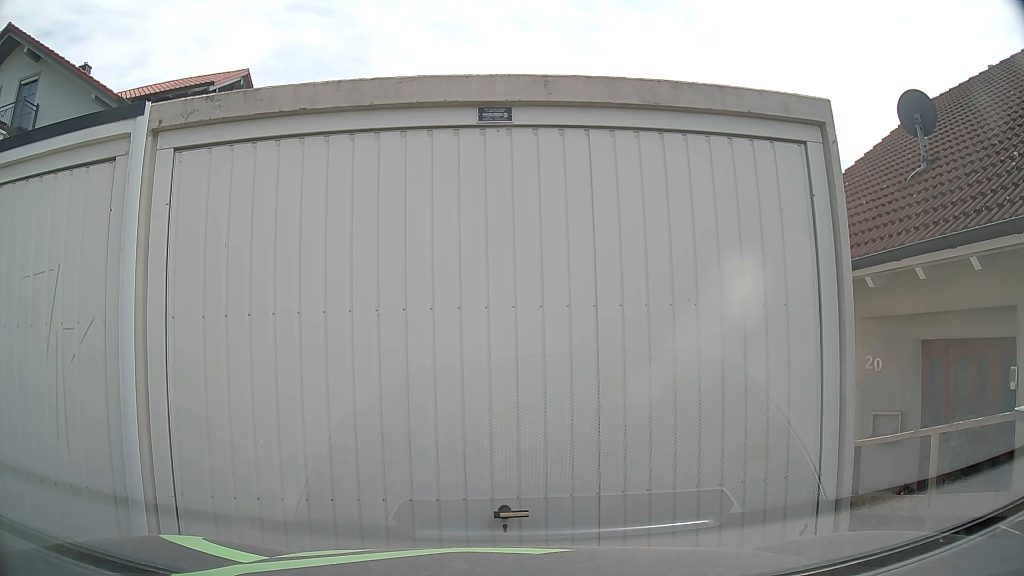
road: residential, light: Day
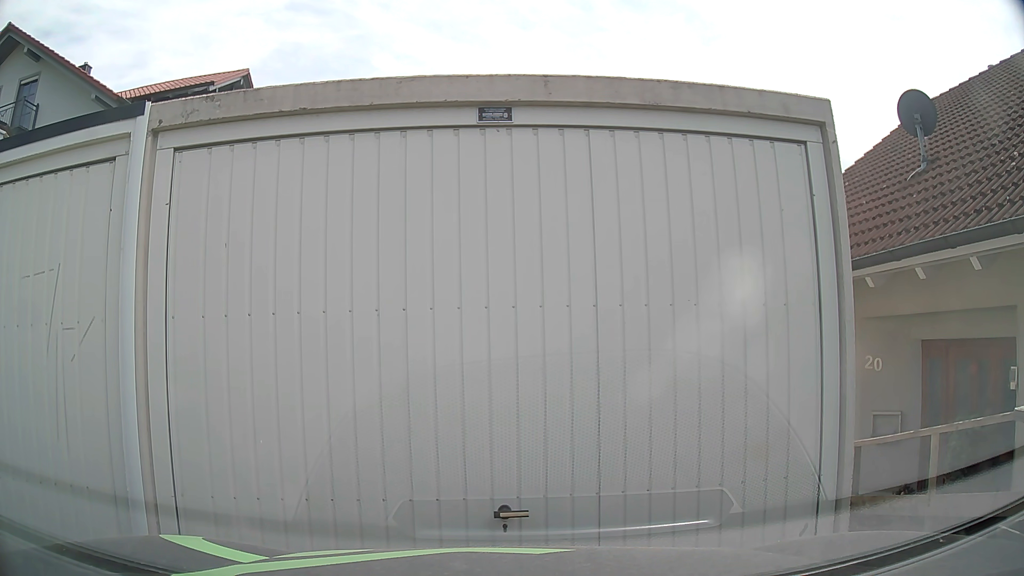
(0.0, 0.0) m; 0°
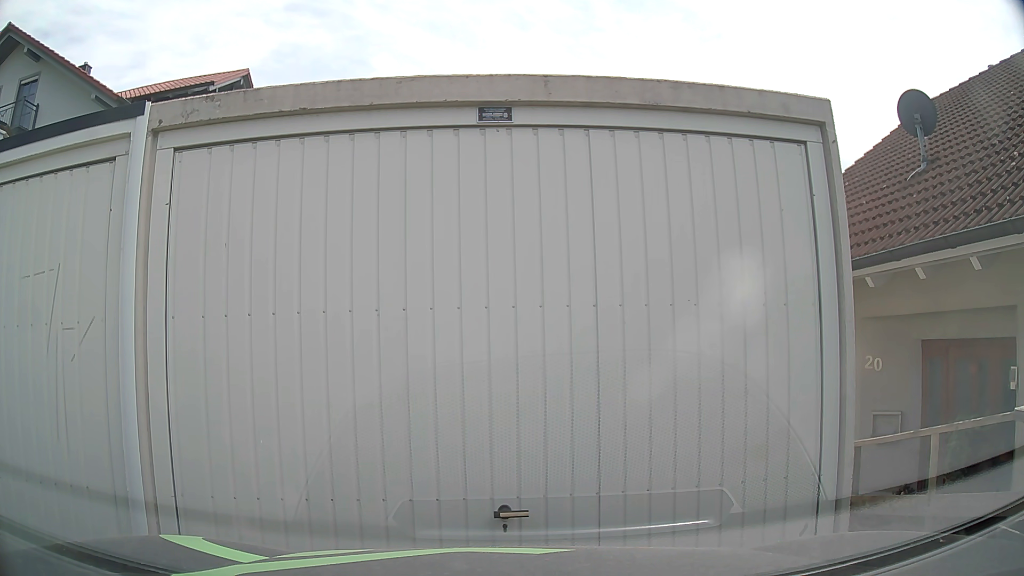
(0.0, 0.0) m; 0°
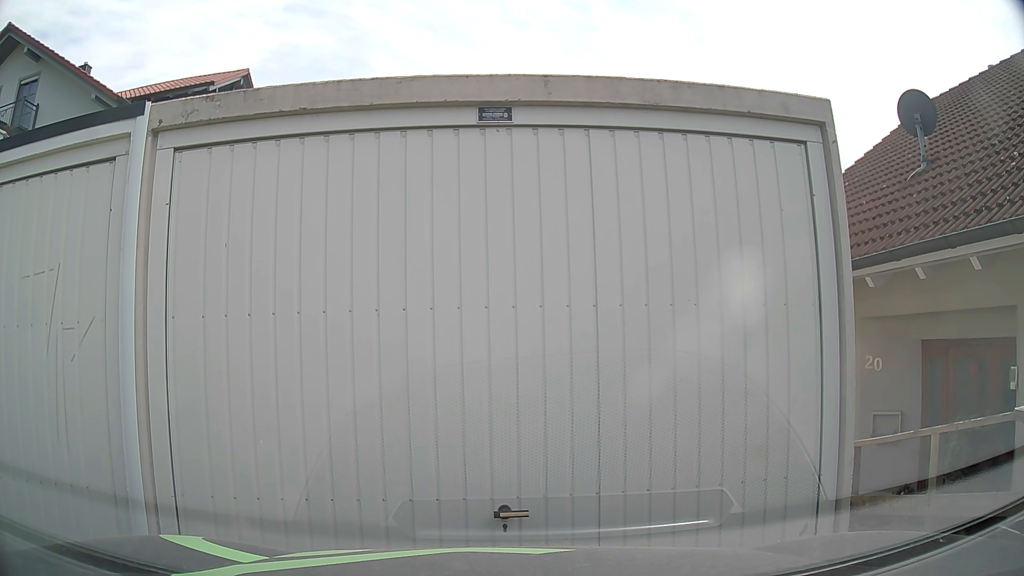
(0.0, 0.0) m; 0°
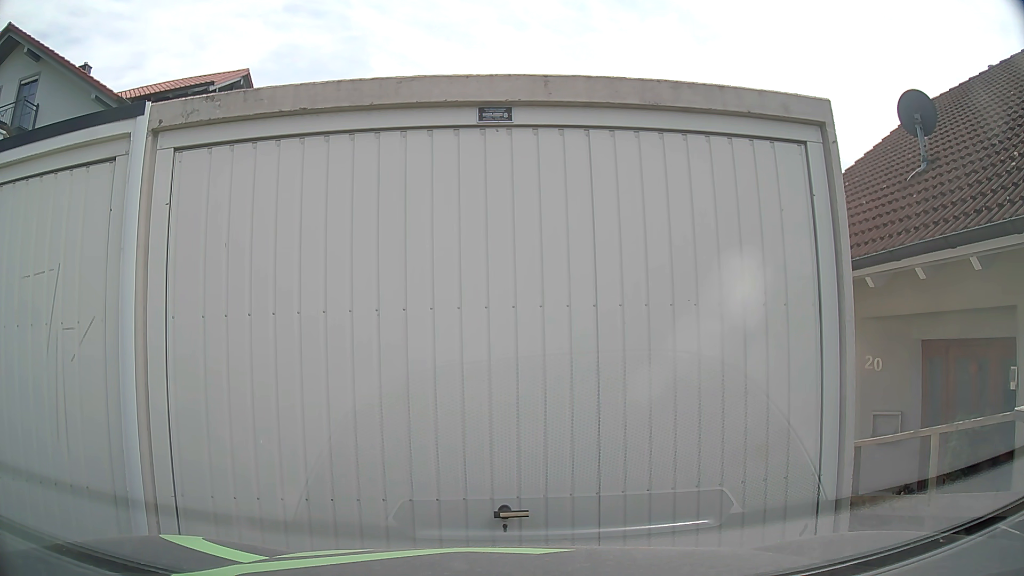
(0.0, 0.0) m; 0°
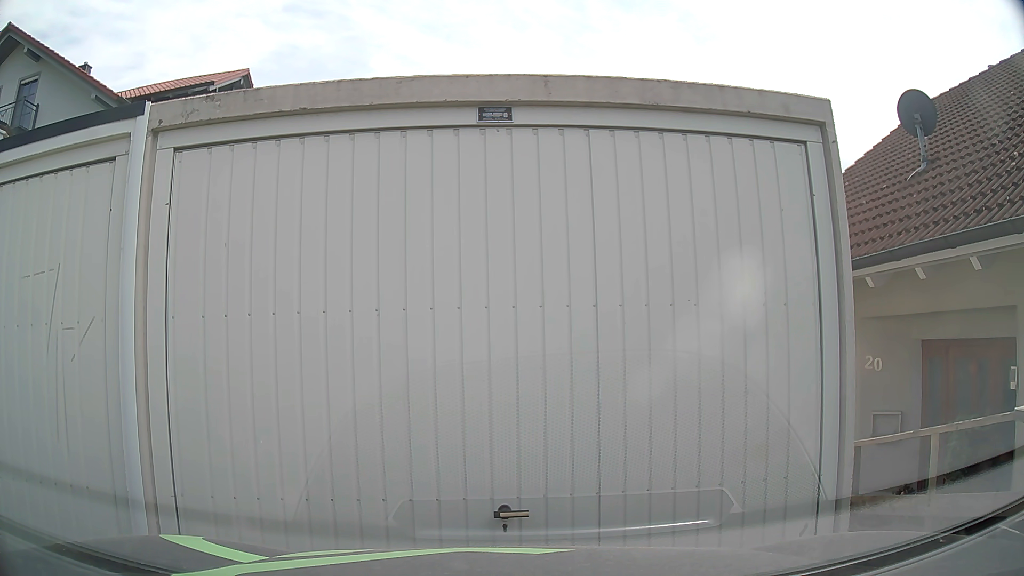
(0.0, 0.0) m; 0°
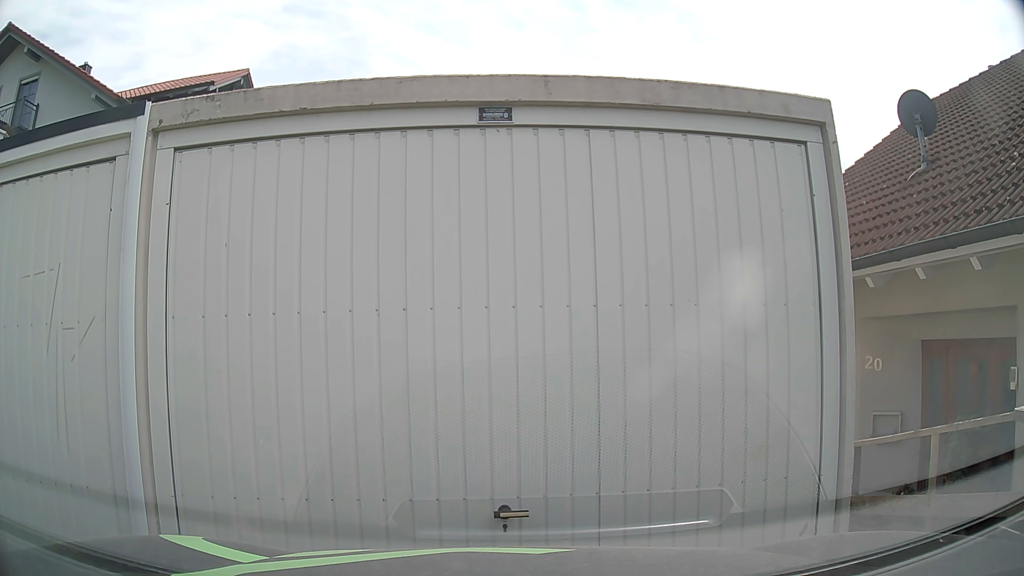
(0.0, 0.0) m; 0°
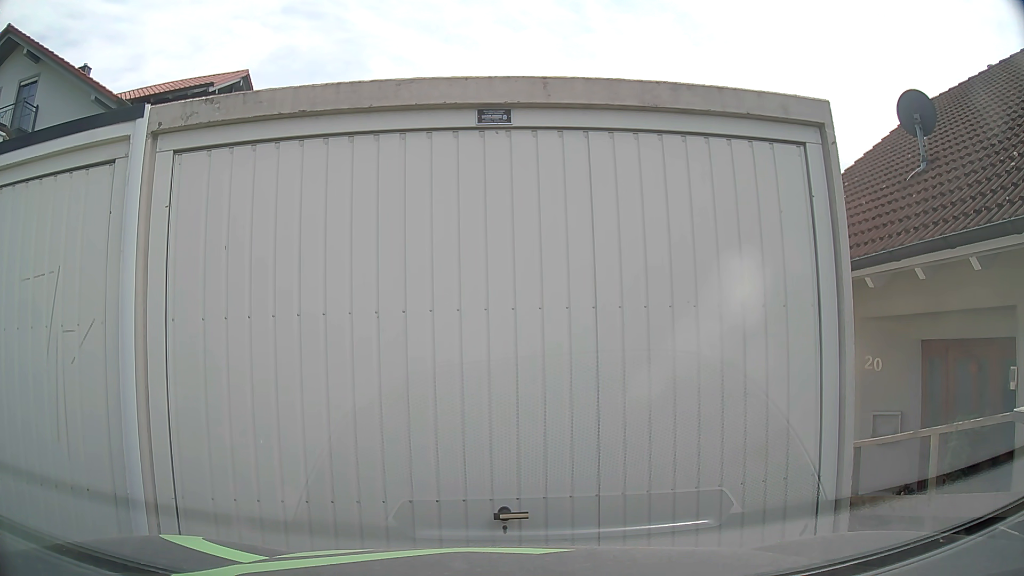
(0.0, 0.0) m; 0°
